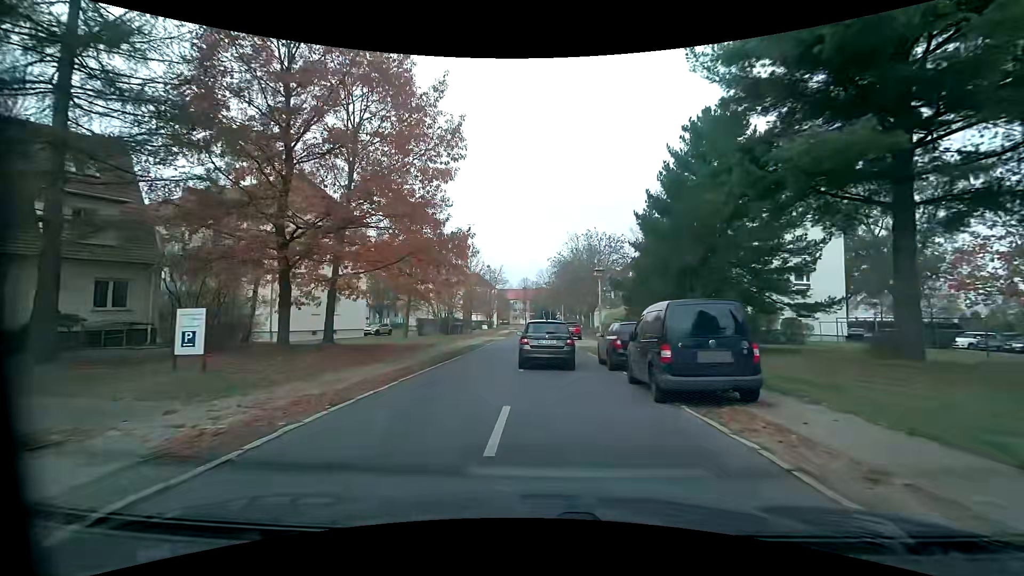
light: Day
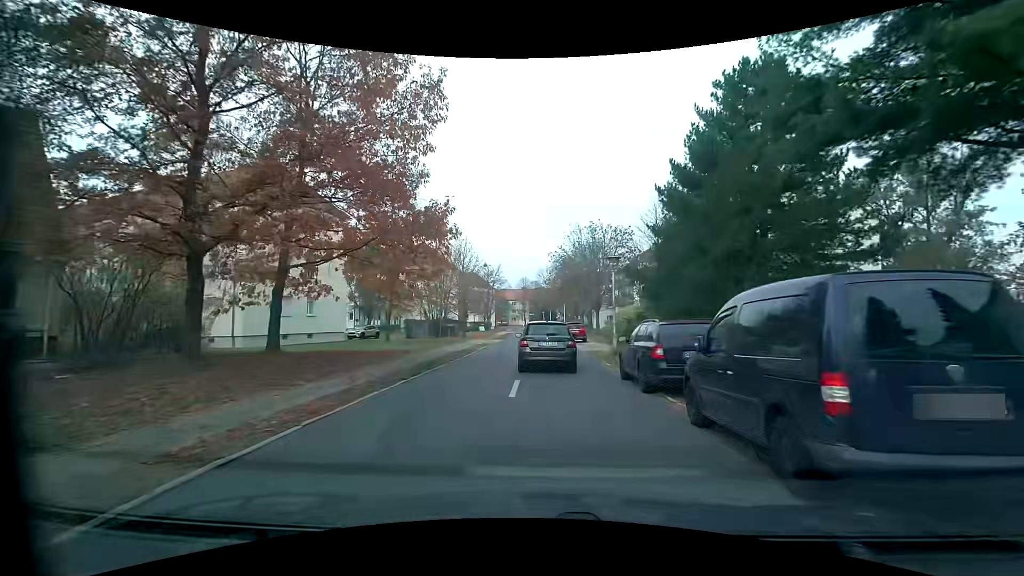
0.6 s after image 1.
(0.0, +4.8) m; 0°
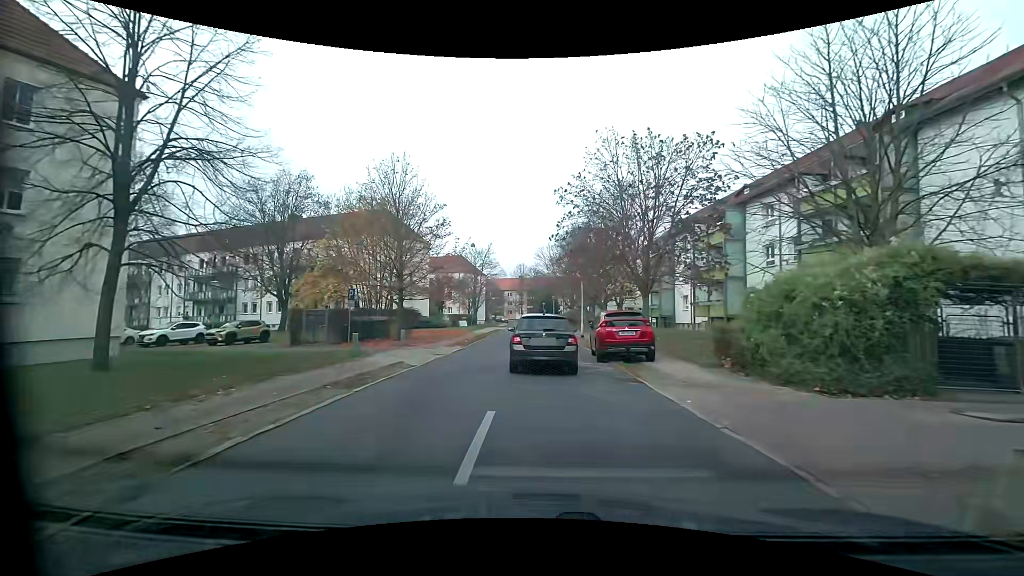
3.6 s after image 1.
(+0.1, +23.2) m; 0°
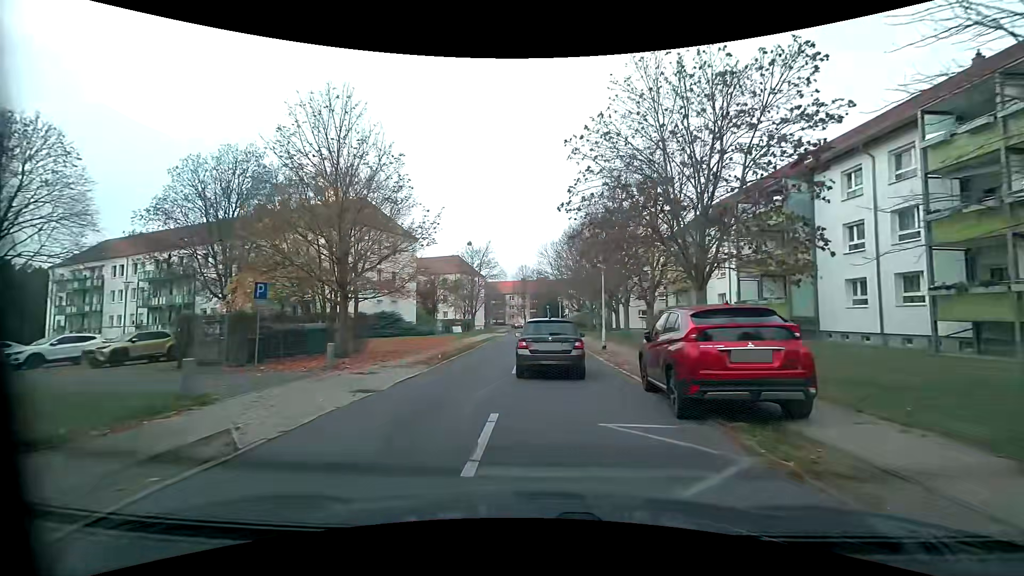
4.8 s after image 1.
(-0.1, +8.7) m; -1°
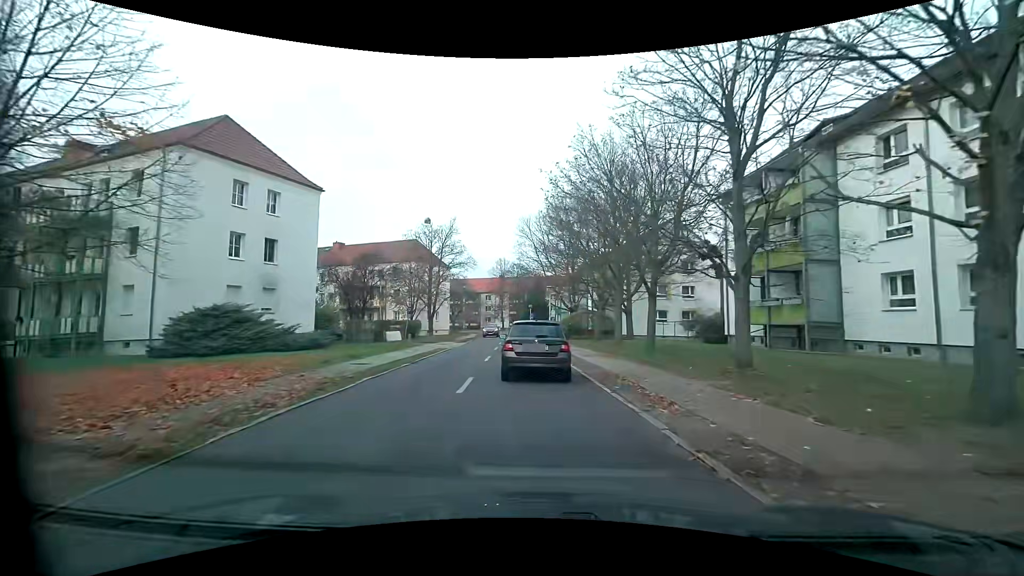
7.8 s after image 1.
(+0.3, +21.6) m; +2°
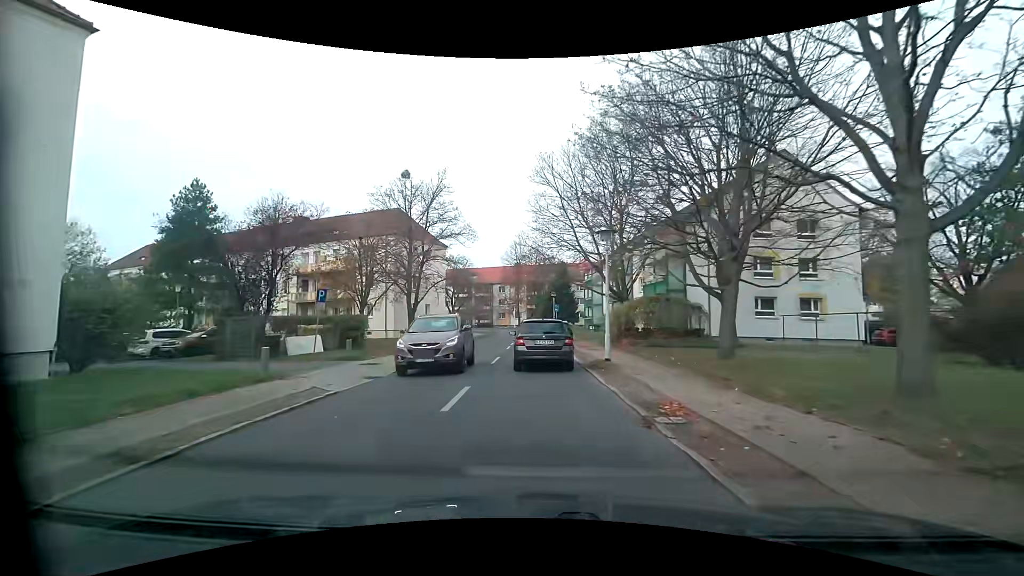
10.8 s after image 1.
(-0.6, +20.4) m; -3°
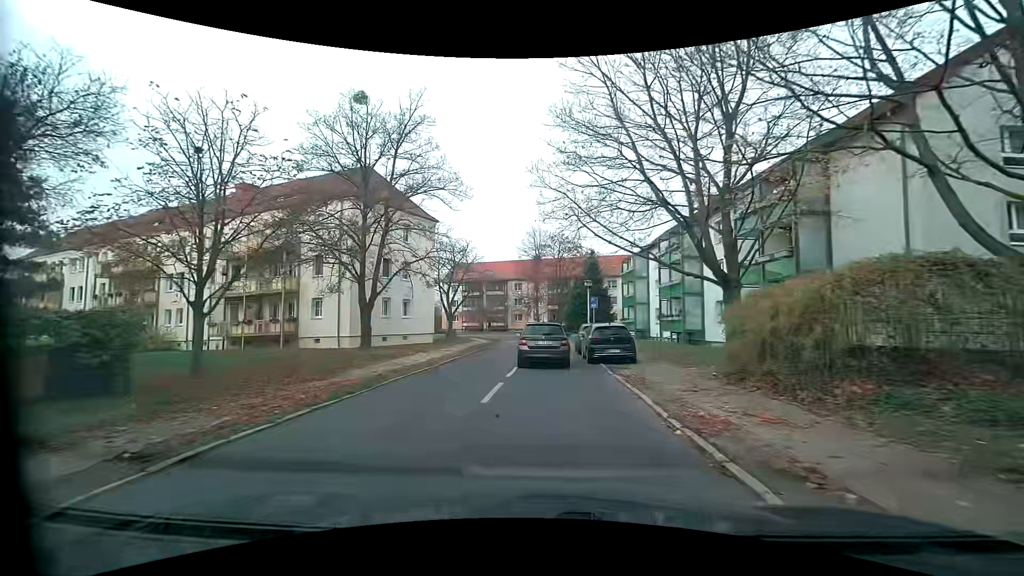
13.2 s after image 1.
(-0.2, +17.1) m; -1°
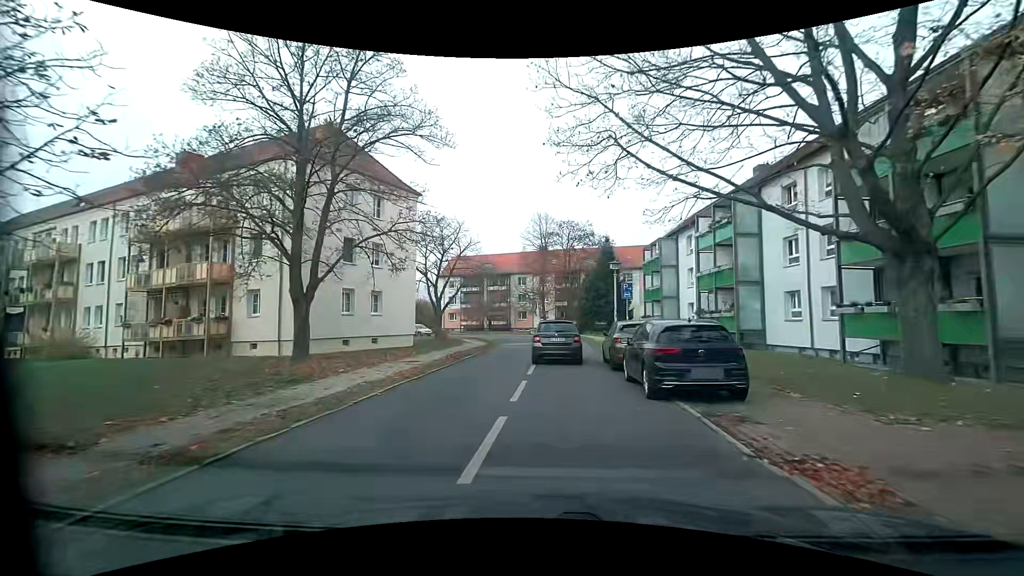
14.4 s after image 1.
(-0.2, +9.0) m; -1°
(0, +10) (+1, +20) (+1, +30) (+2, +40) (0, +50) (-4, +59) (-12, +66) (-20, +71) (-29, +75) (-38, +80) m
